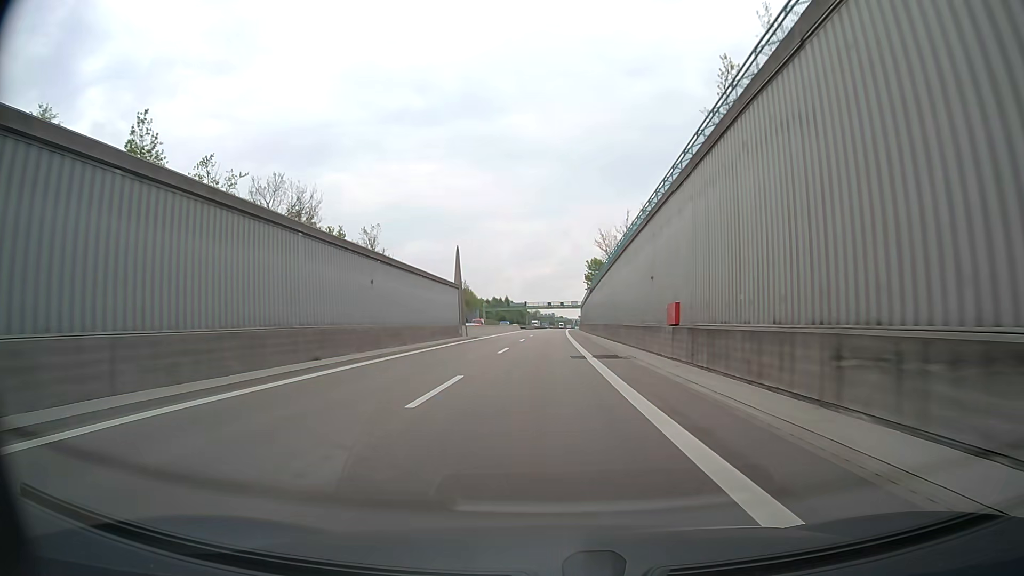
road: motorway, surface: asphalt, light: Day
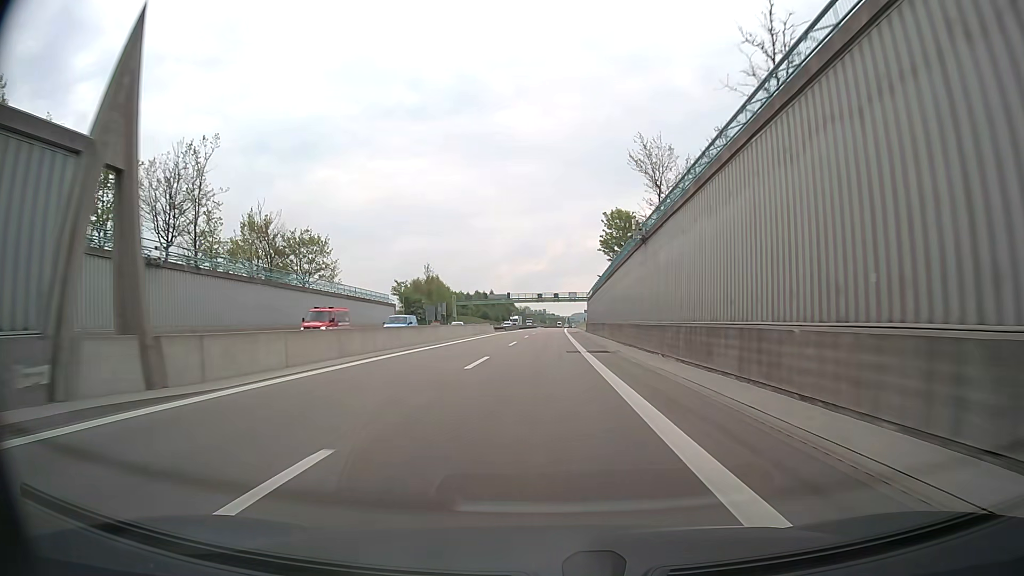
(+0.5, +46.7) m; +1°
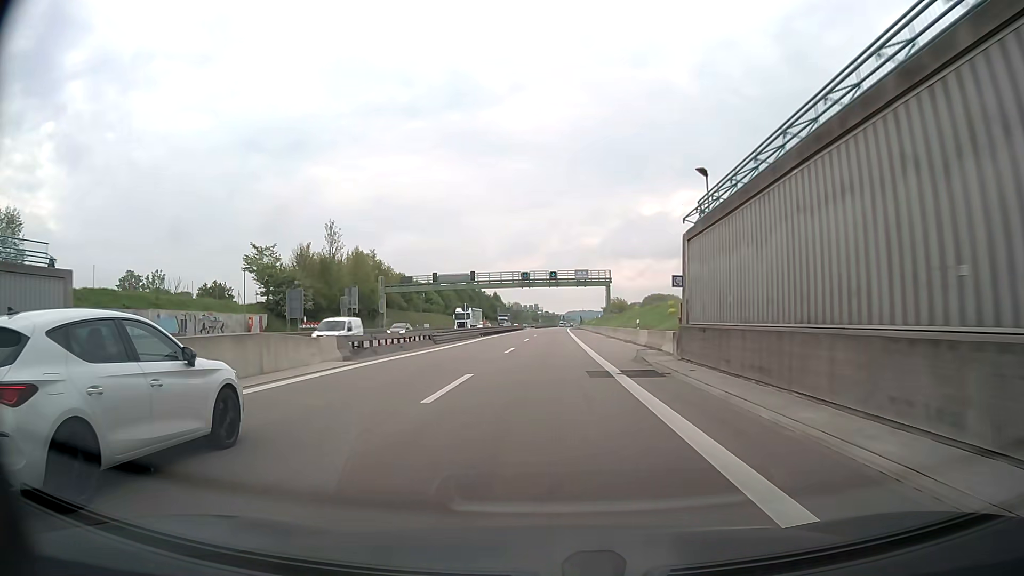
(+0.1, +62.0) m; 0°
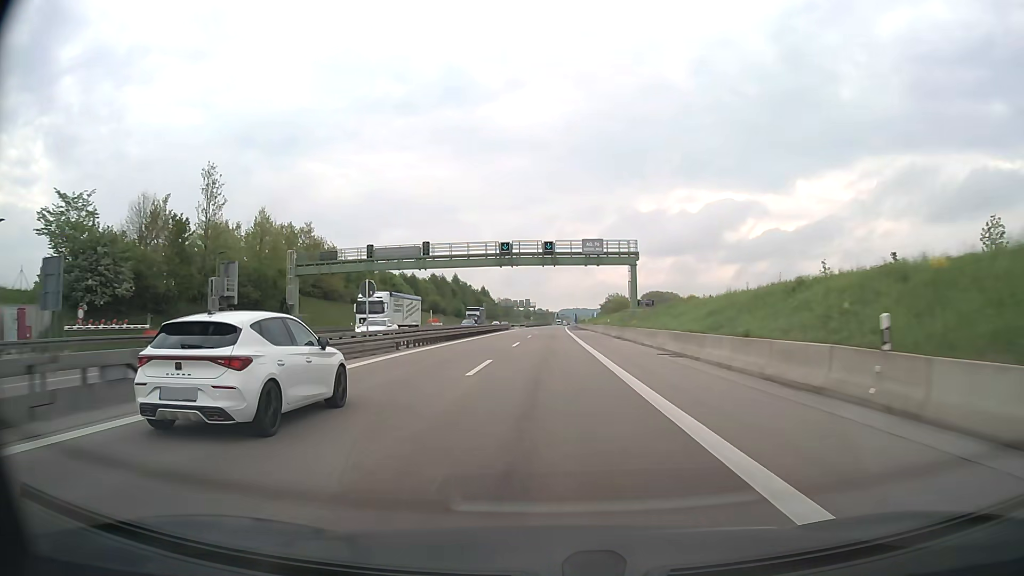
(+0.1, +31.0) m; 0°
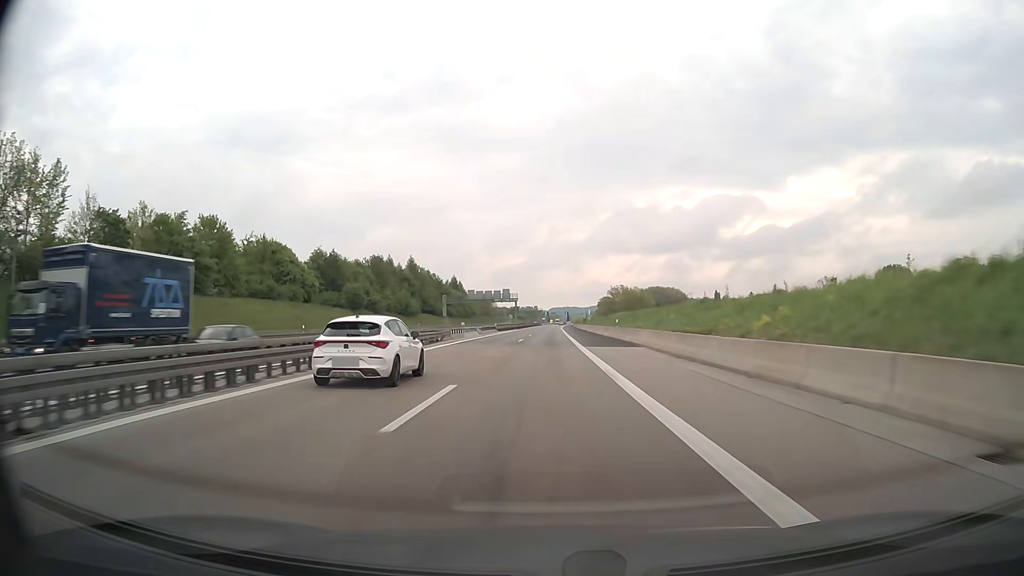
(+0.7, +62.7) m; 0°
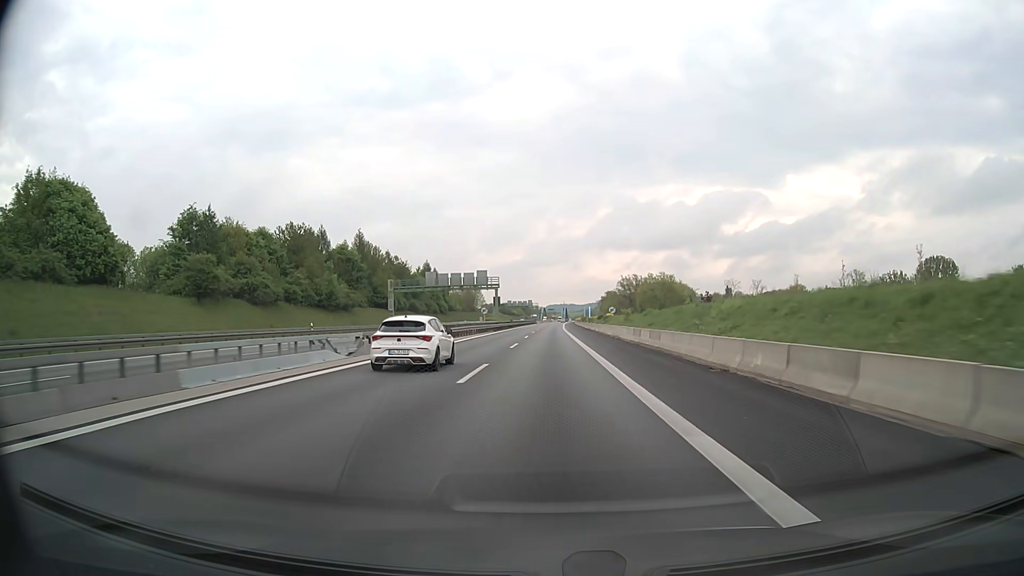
(+0.6, +48.0) m; +1°
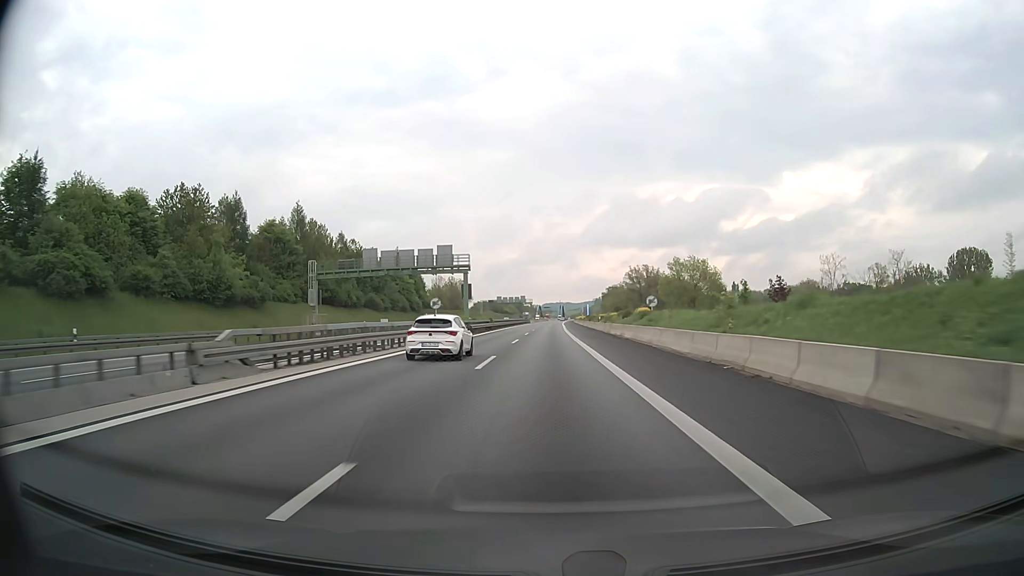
(0.0, +32.2) m; 0°
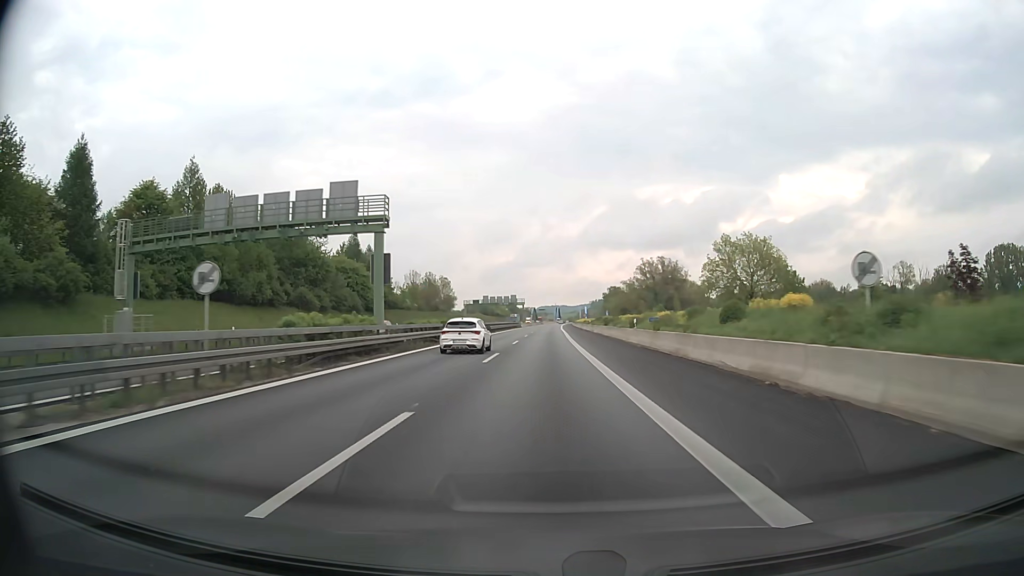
(+0.2, +32.3) m; 0°
(0, +10) (0, +20) (0, +30) (0, +40) (0, +50) (0, +60) (0, +70) (0, +80) (+1, +90) (+1, +100) m
